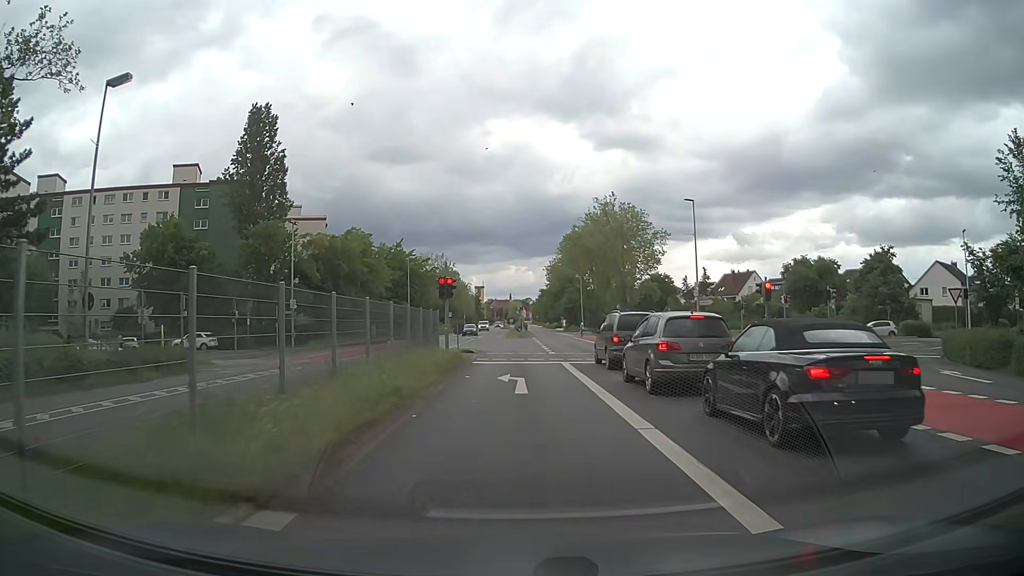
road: secondary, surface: asphalt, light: Day
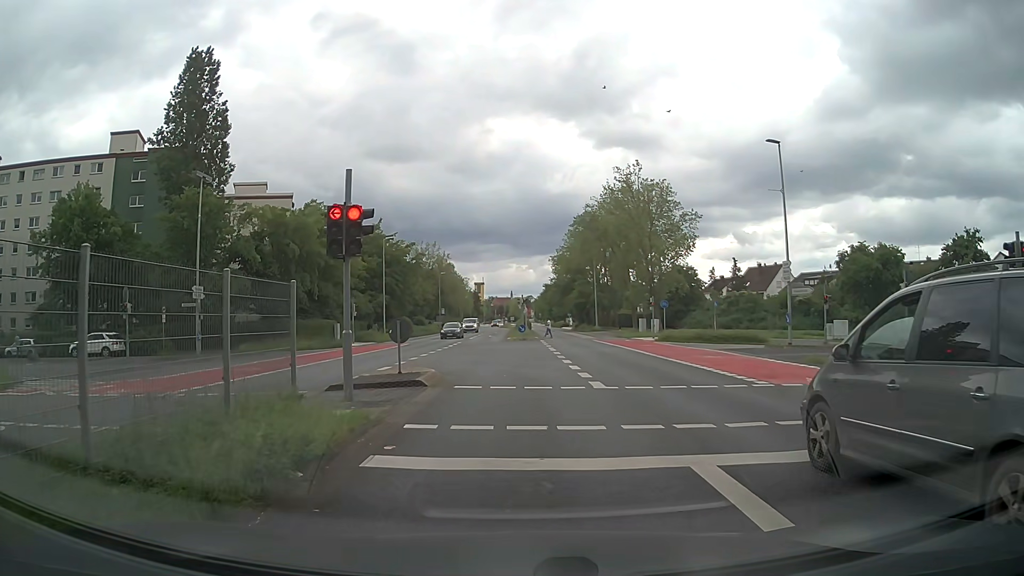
(0.0, +16.5) m; 0°
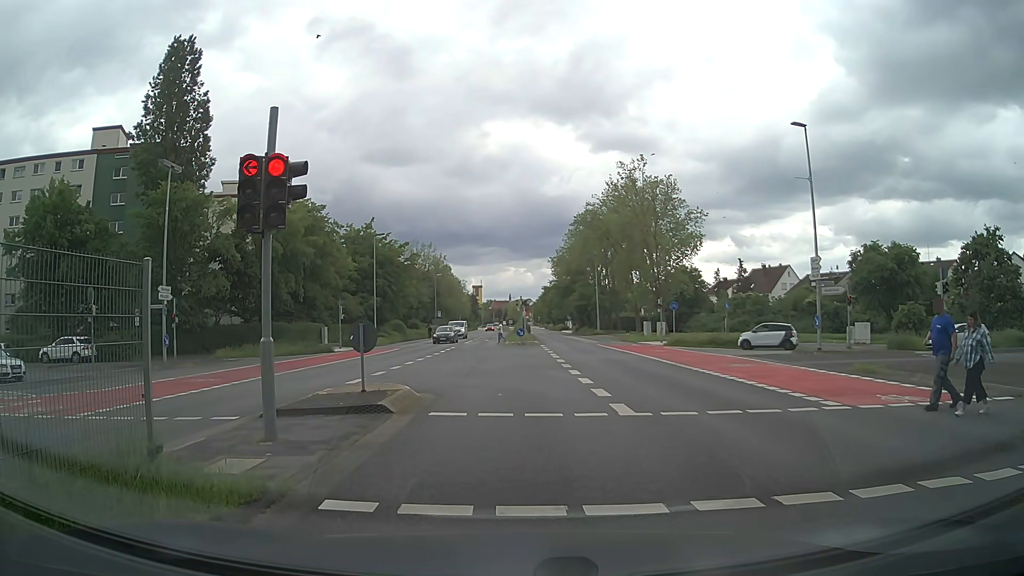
(+0.1, +3.3) m; +2°
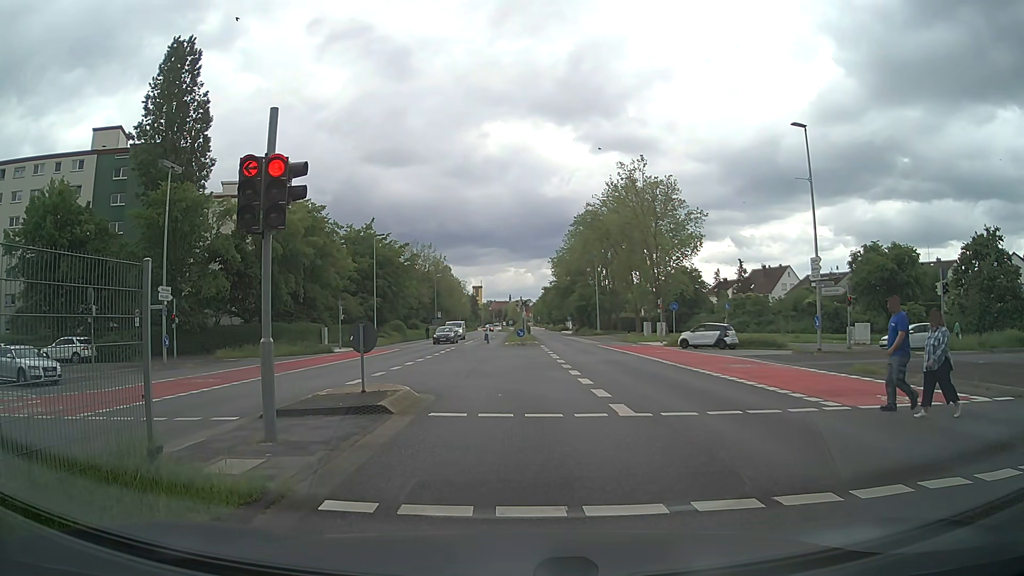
(0.0, 0.0) m; 0°
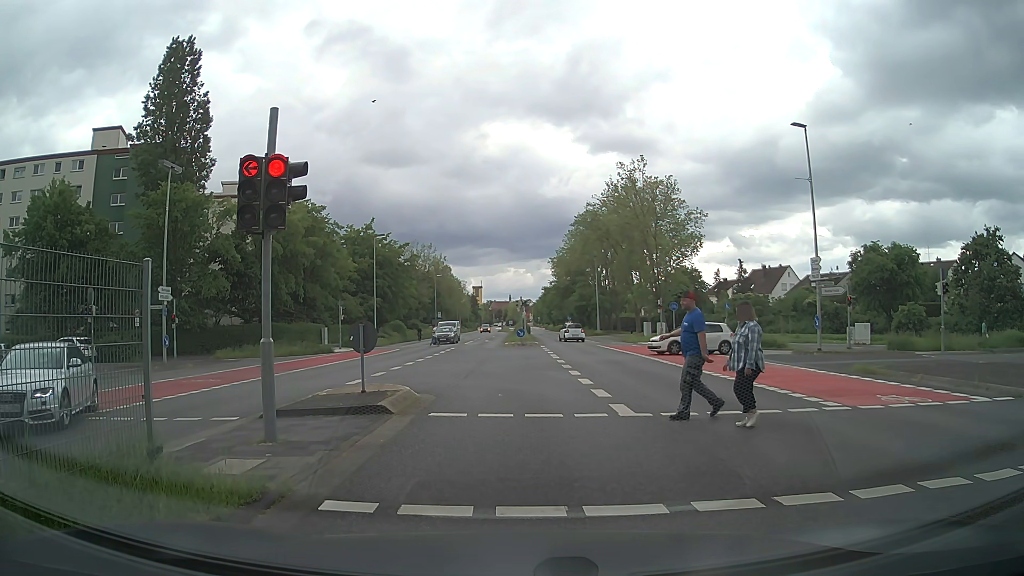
(0.0, 0.0) m; 0°
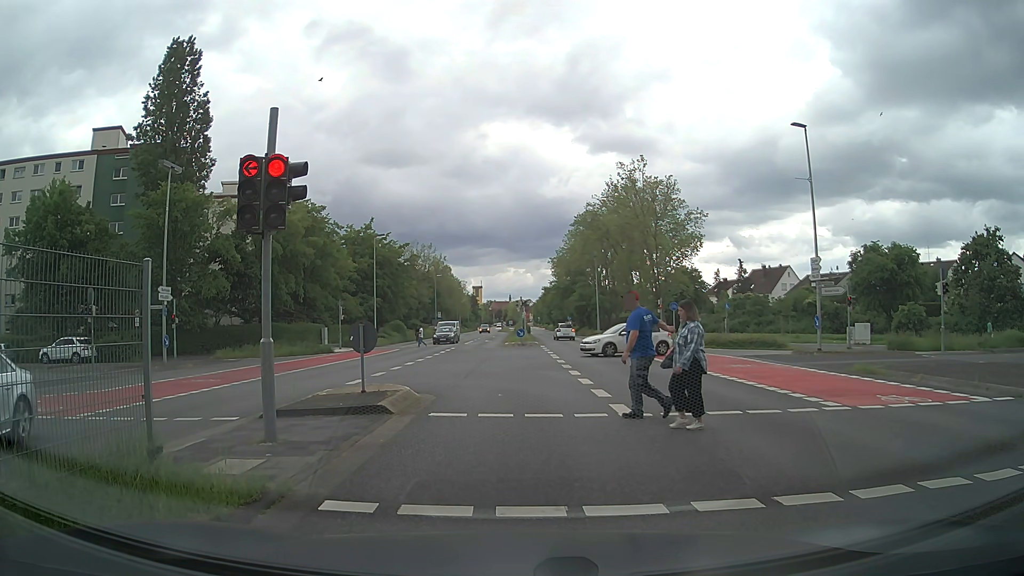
(0.0, 0.0) m; 0°
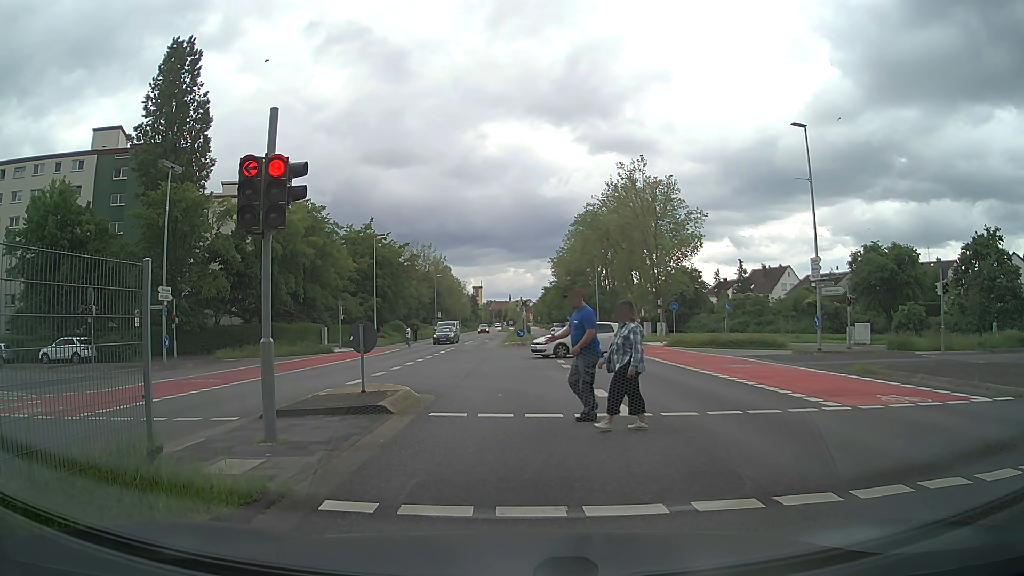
(0.0, 0.0) m; 0°
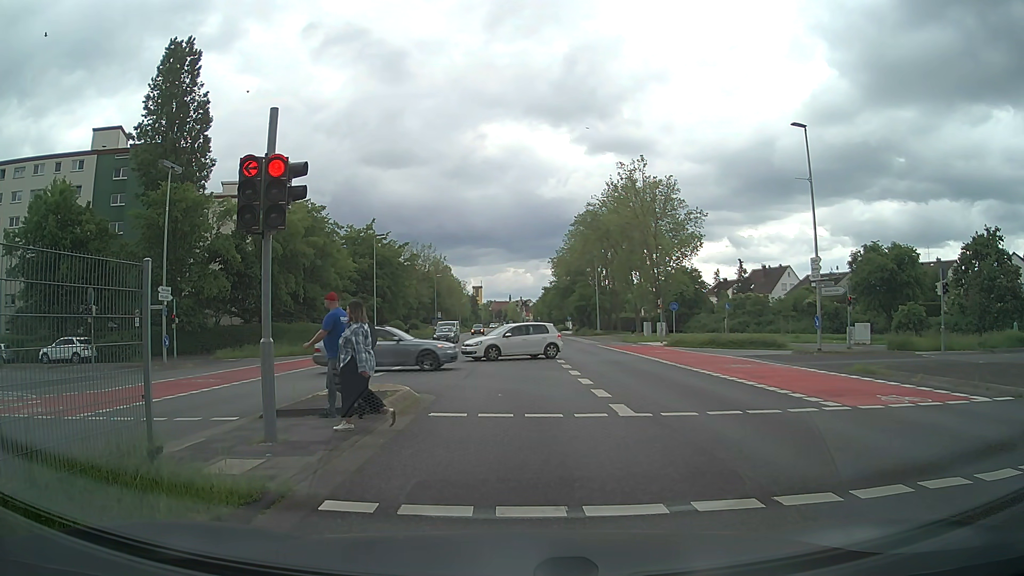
(0.0, 0.0) m; 0°
